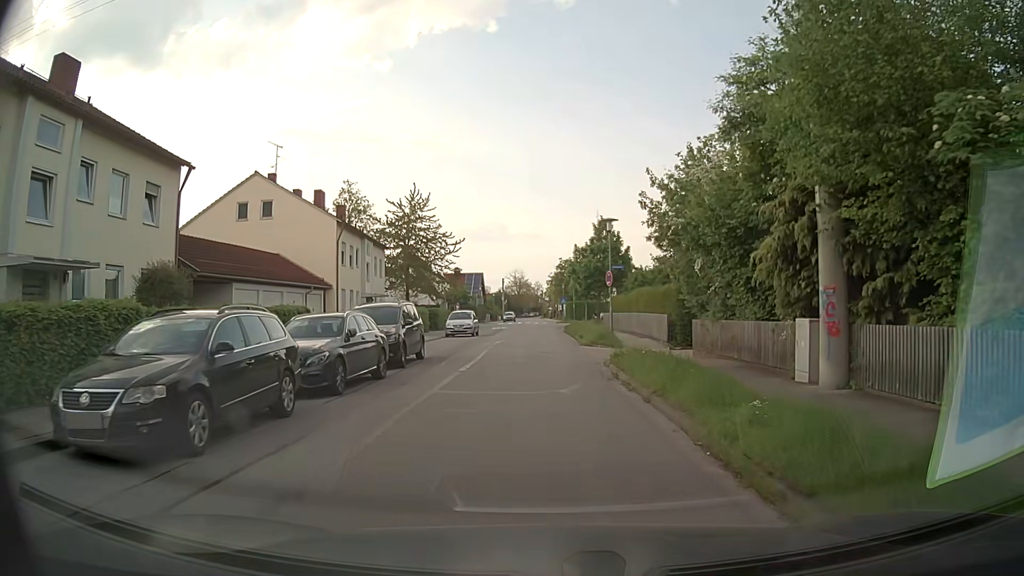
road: residential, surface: asphalt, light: Day
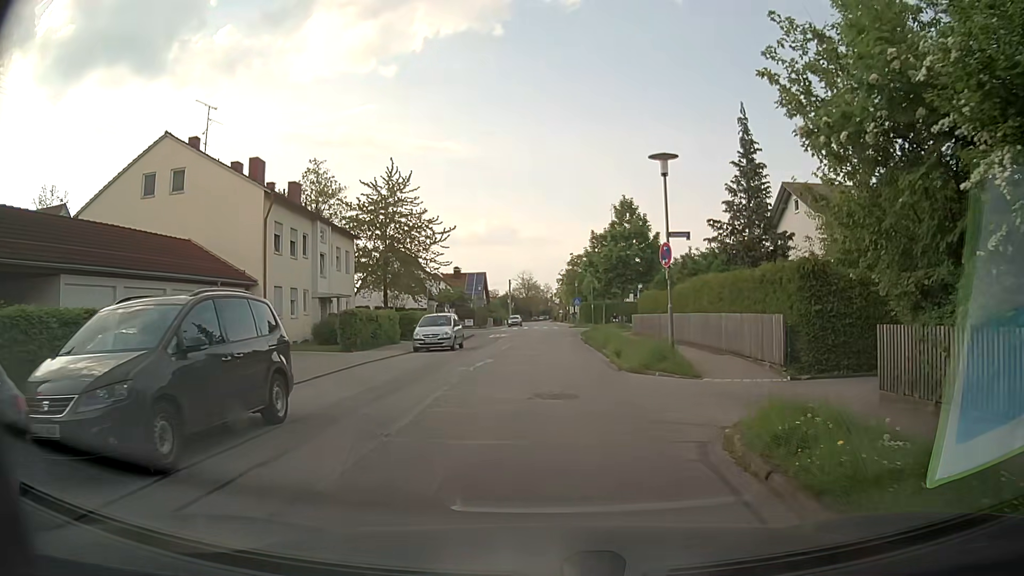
(-0.2, +11.6) m; -1°
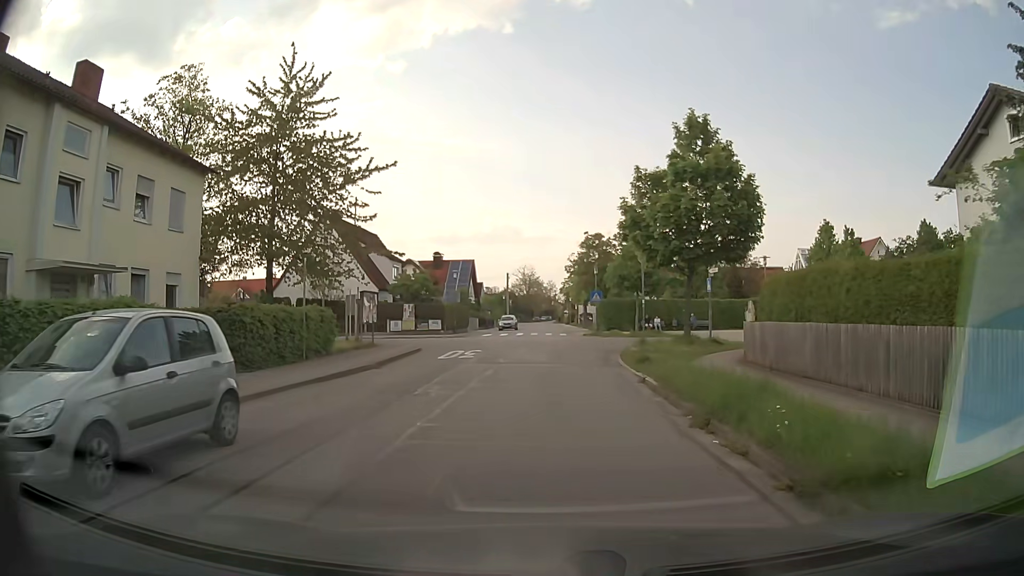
(-0.1, +22.2) m; 0°
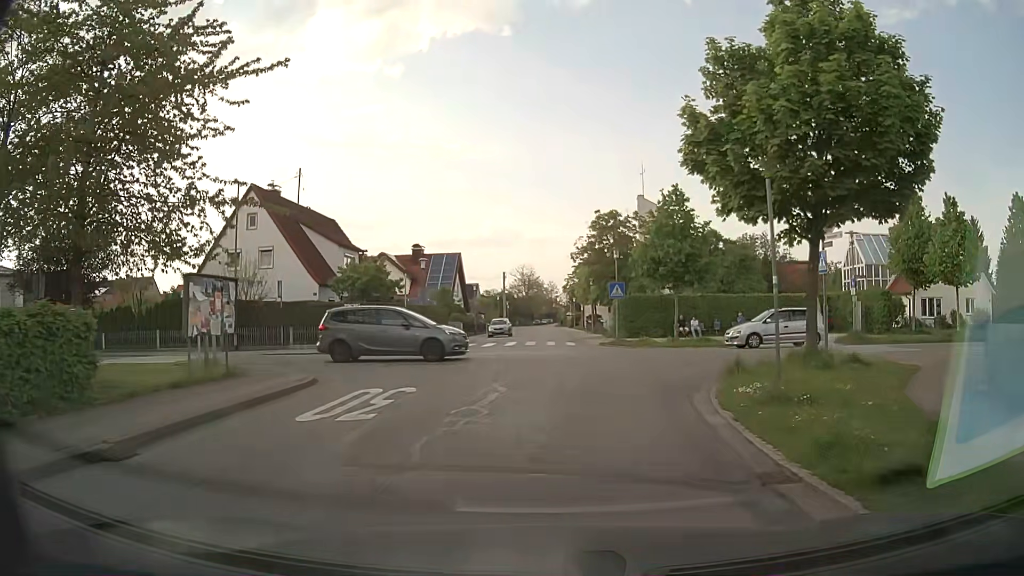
(0.0, +12.9) m; 0°
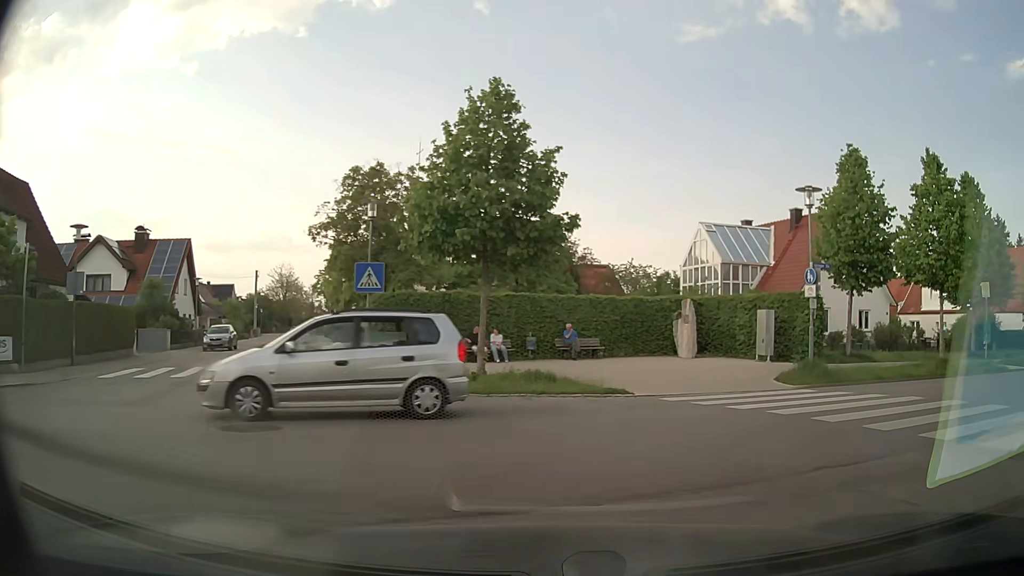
(+1.2, +14.7) m; +20°
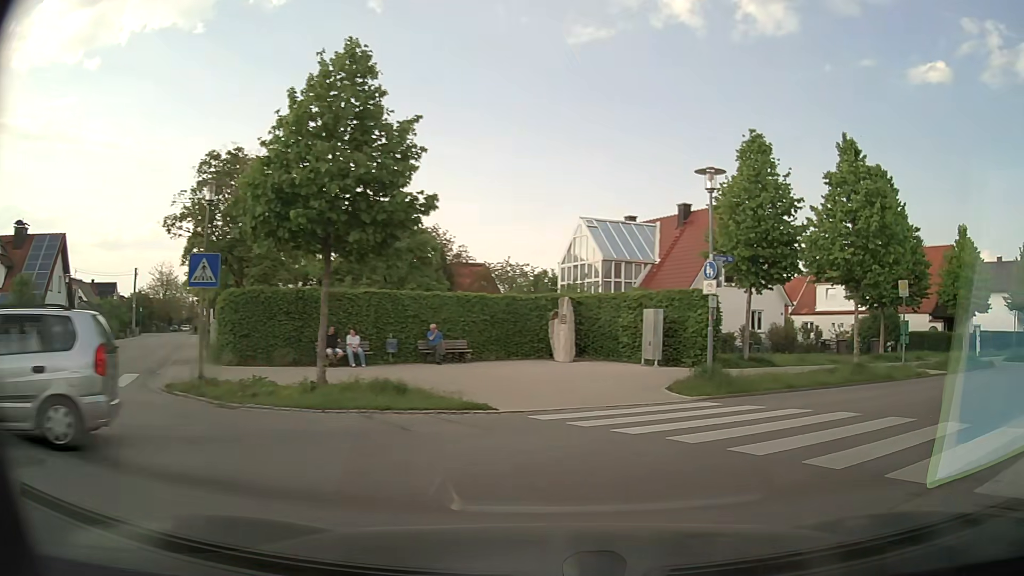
(+0.2, +2.5) m; +10°
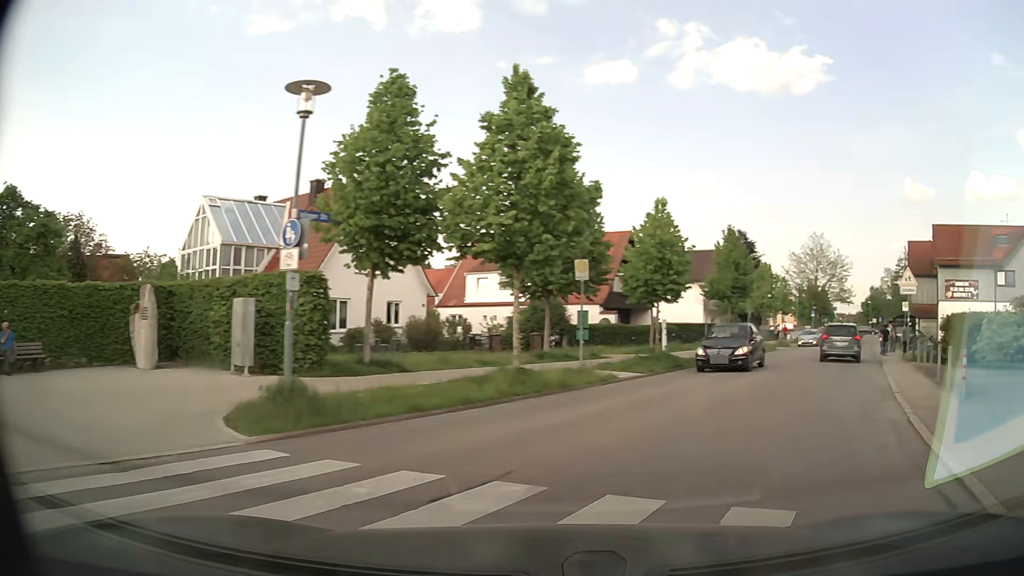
(+1.5, +5.4) m; +29°
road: unclassified
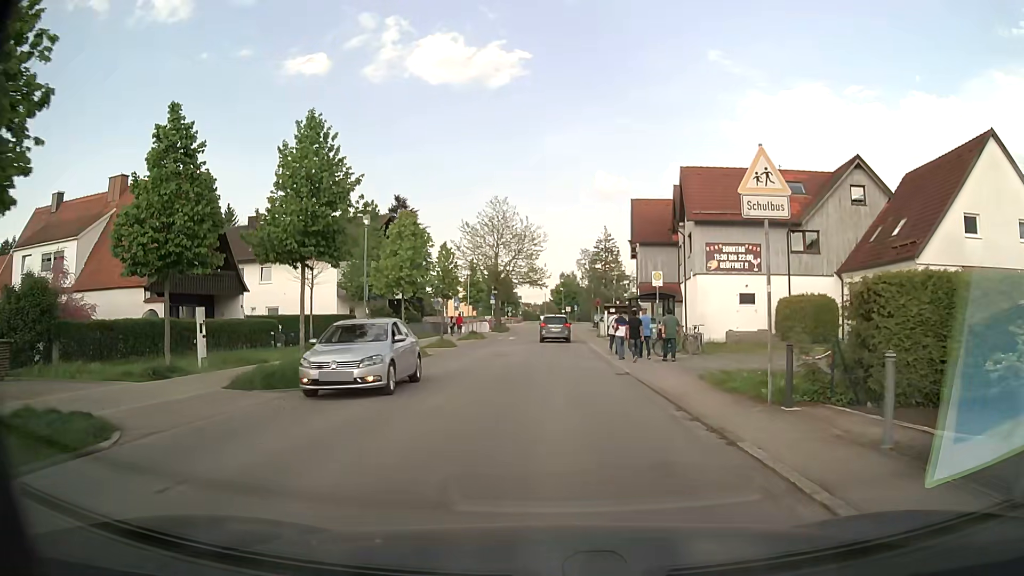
(+7.0, +18.0) m; +27°
